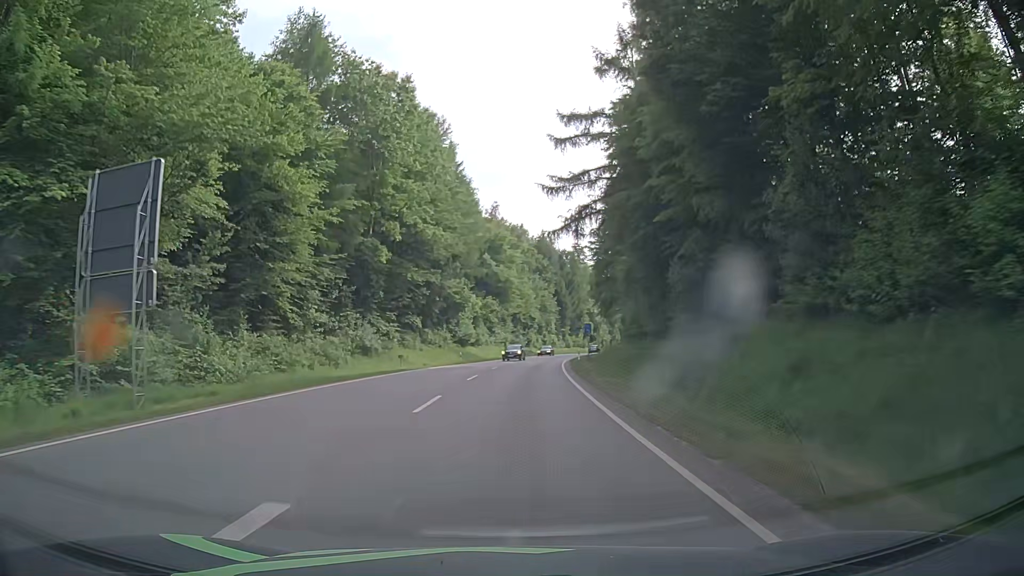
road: secondary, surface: asphalt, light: Day
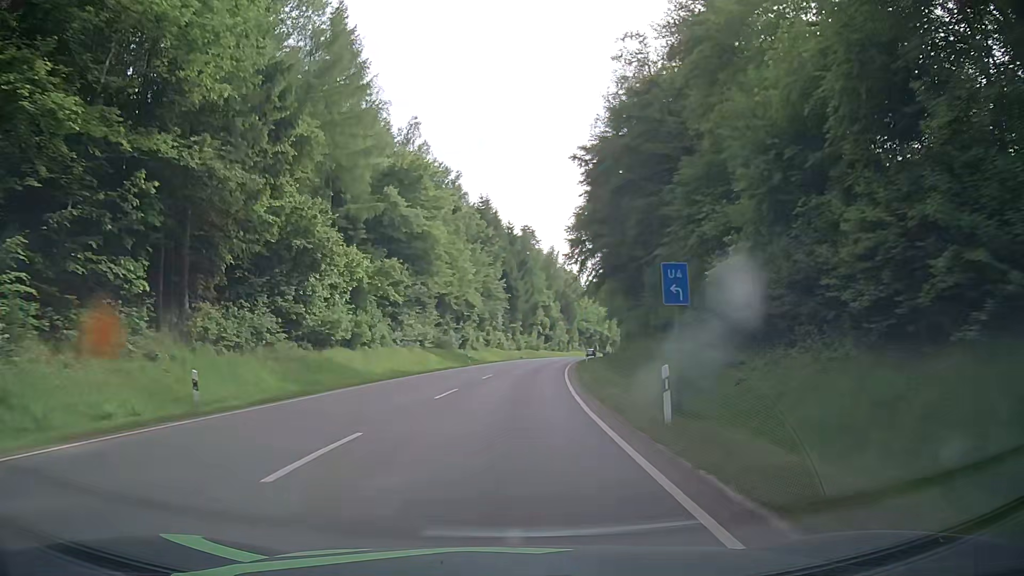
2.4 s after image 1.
(+1.8, +43.1) m; +5°
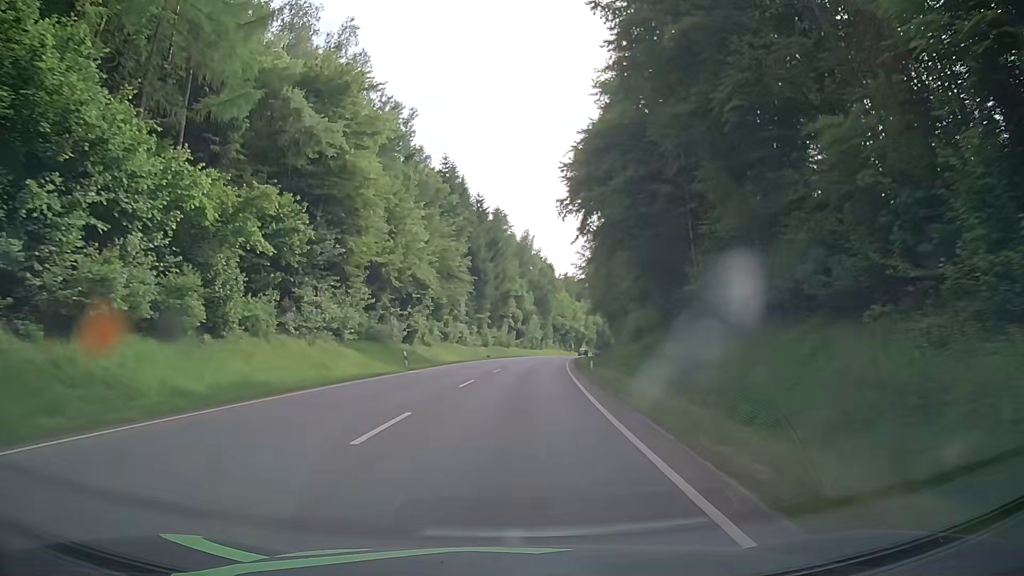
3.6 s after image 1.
(+0.5, +21.6) m; +3°
